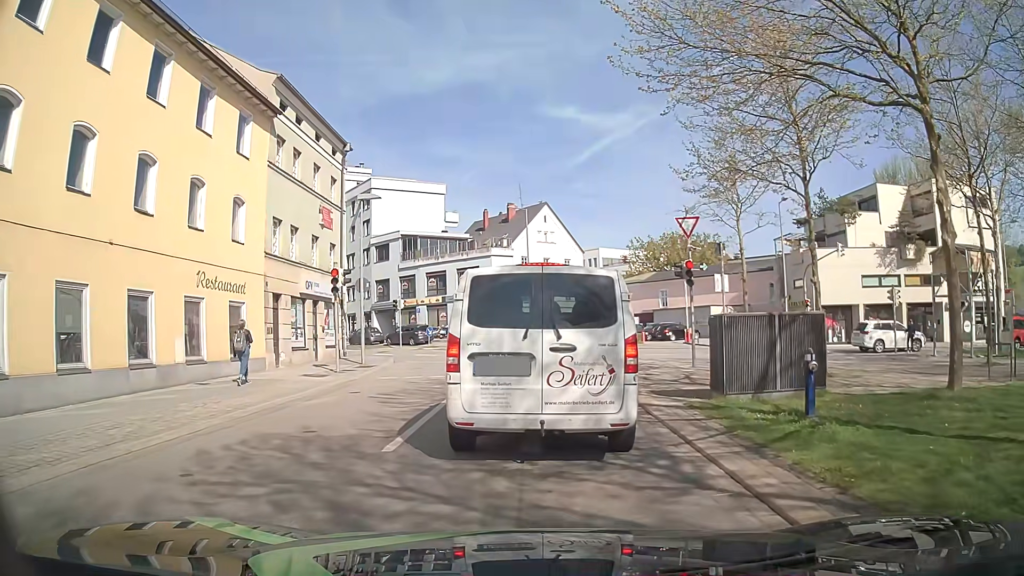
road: tertiary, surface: asphalt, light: Day
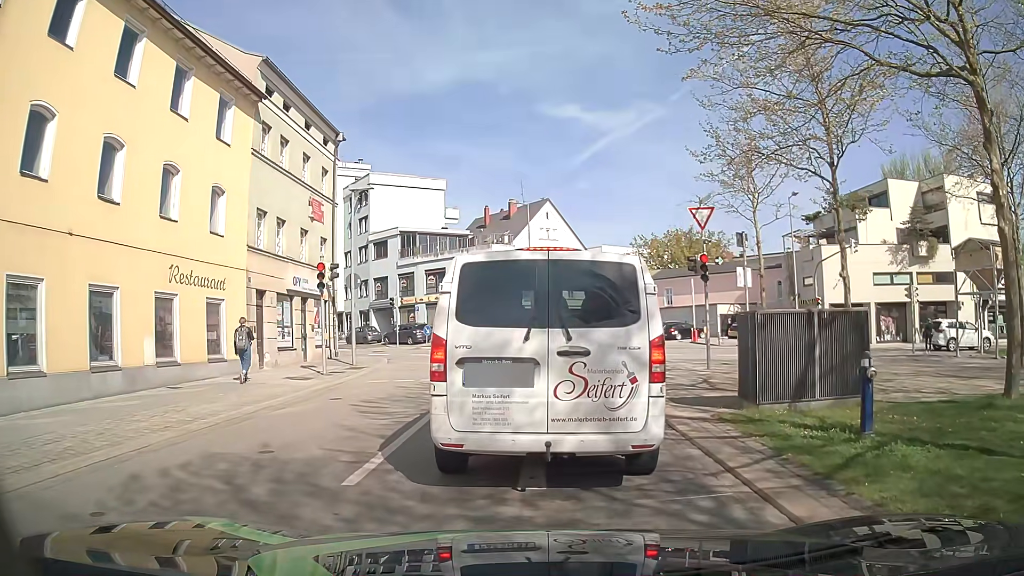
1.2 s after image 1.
(0.0, +1.5) m; -1°
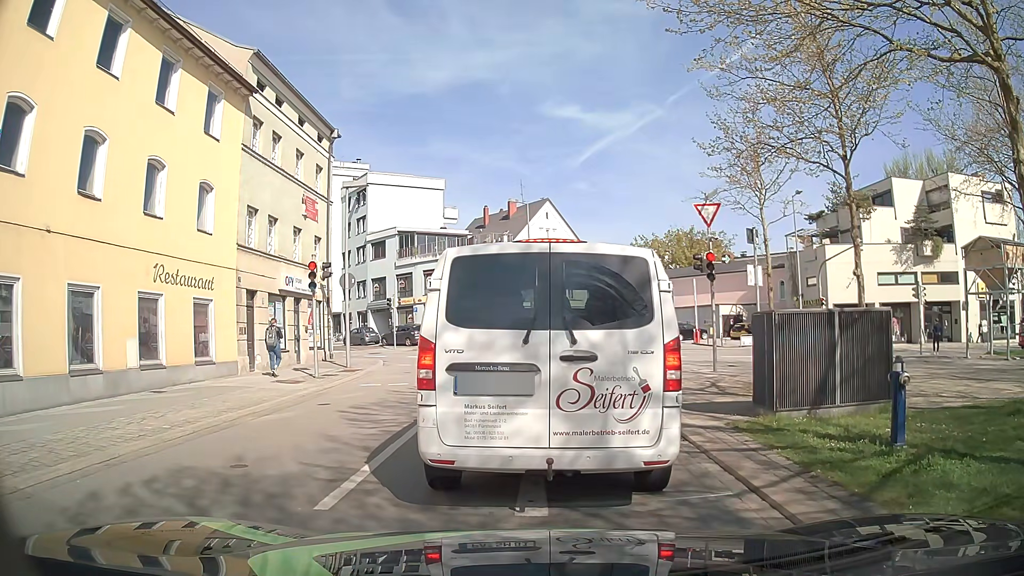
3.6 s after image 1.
(0.0, +0.8) m; 0°
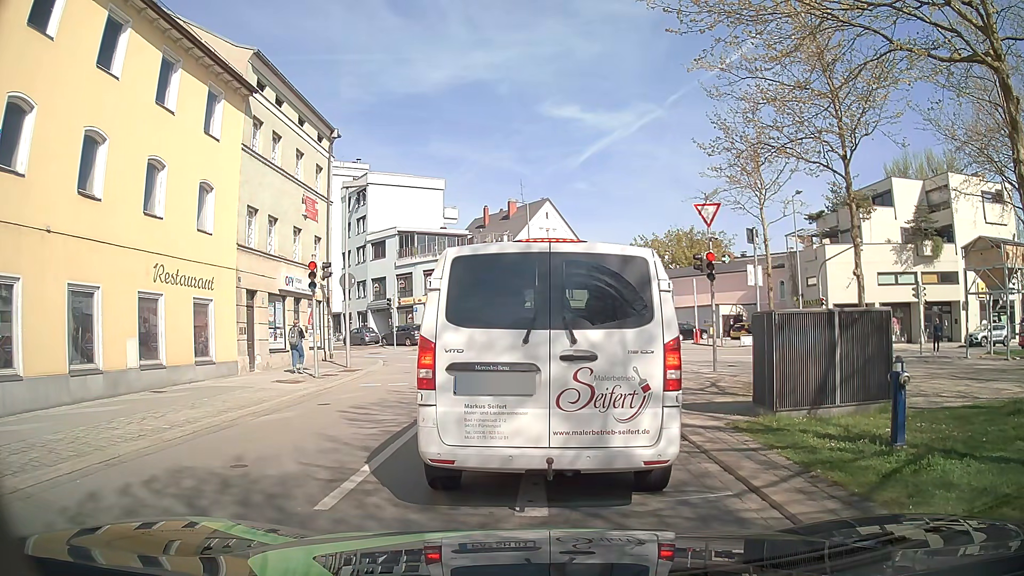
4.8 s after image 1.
(0.0, 0.0) m; 0°
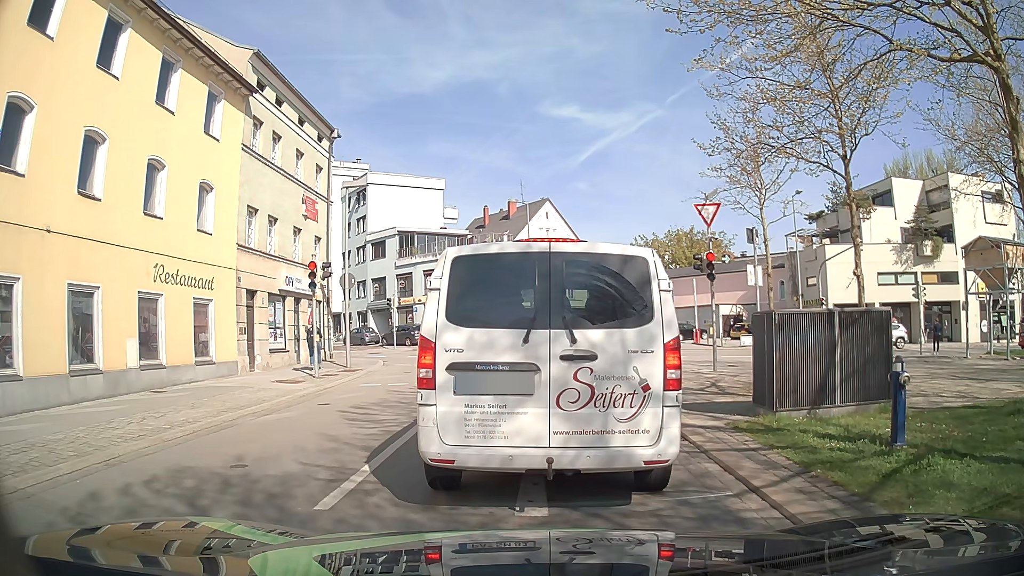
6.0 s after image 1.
(0.0, 0.0) m; 0°
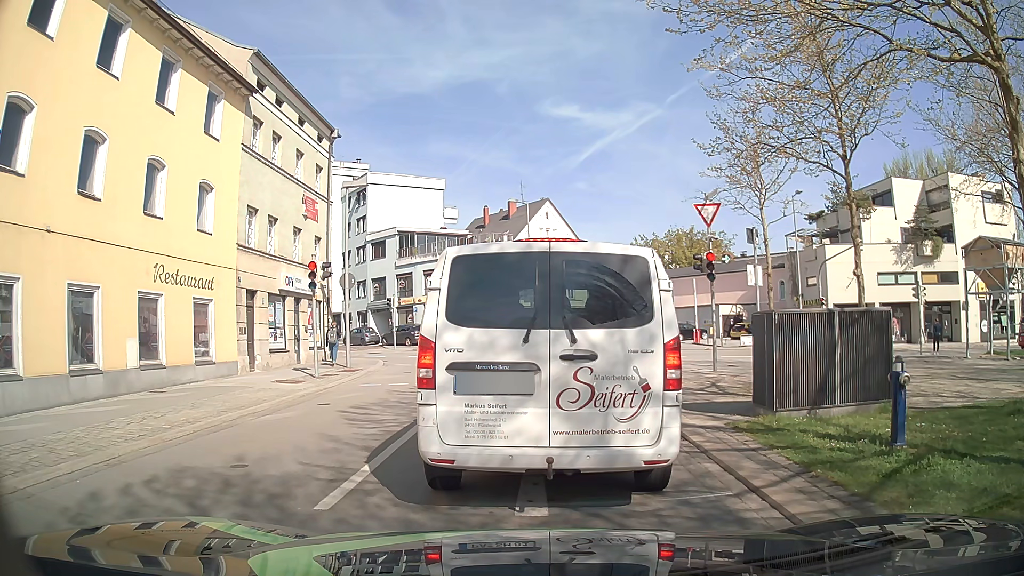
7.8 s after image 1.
(0.0, 0.0) m; 0°
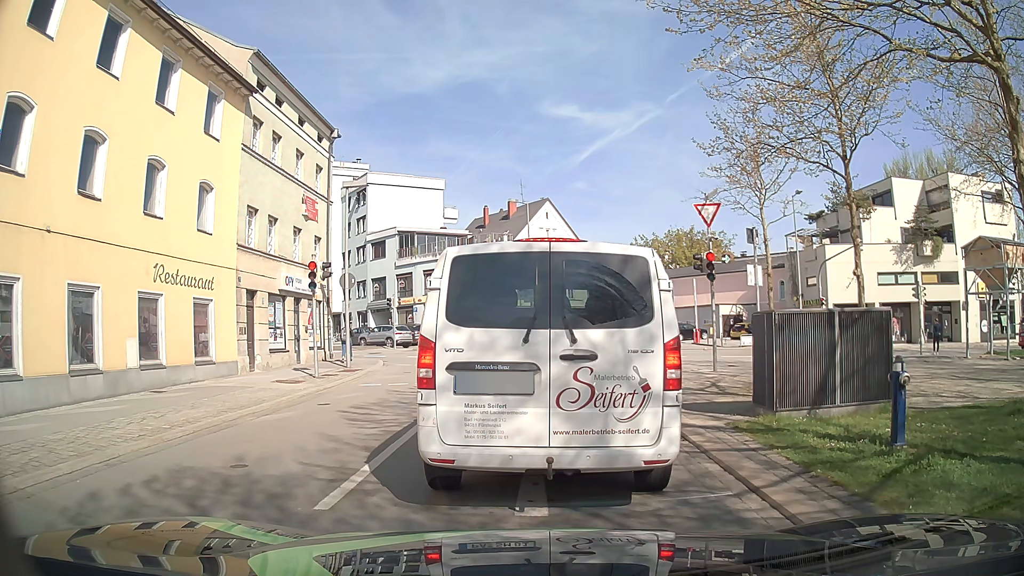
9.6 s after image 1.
(0.0, 0.0) m; 0°
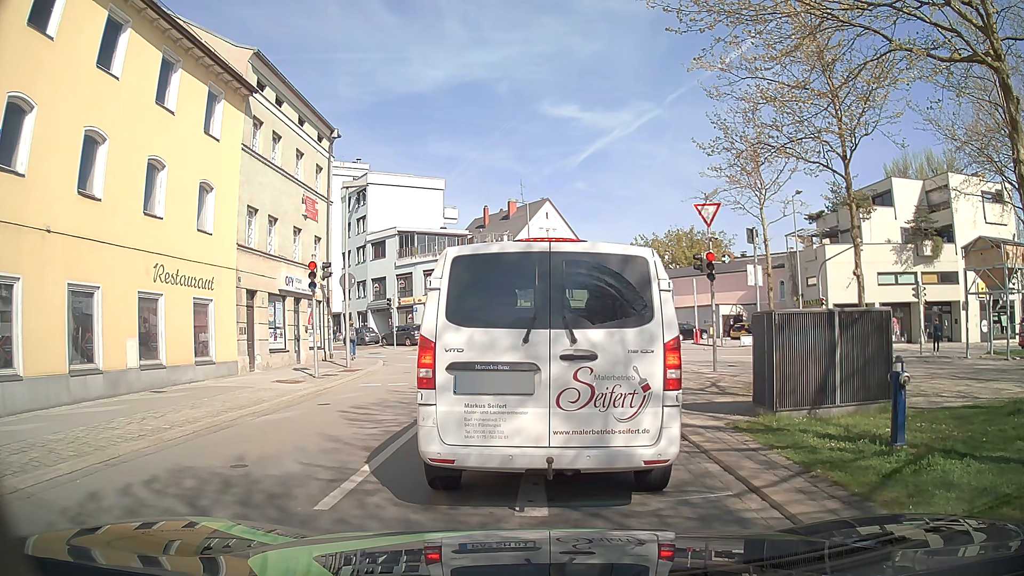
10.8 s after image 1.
(0.0, 0.0) m; 0°
